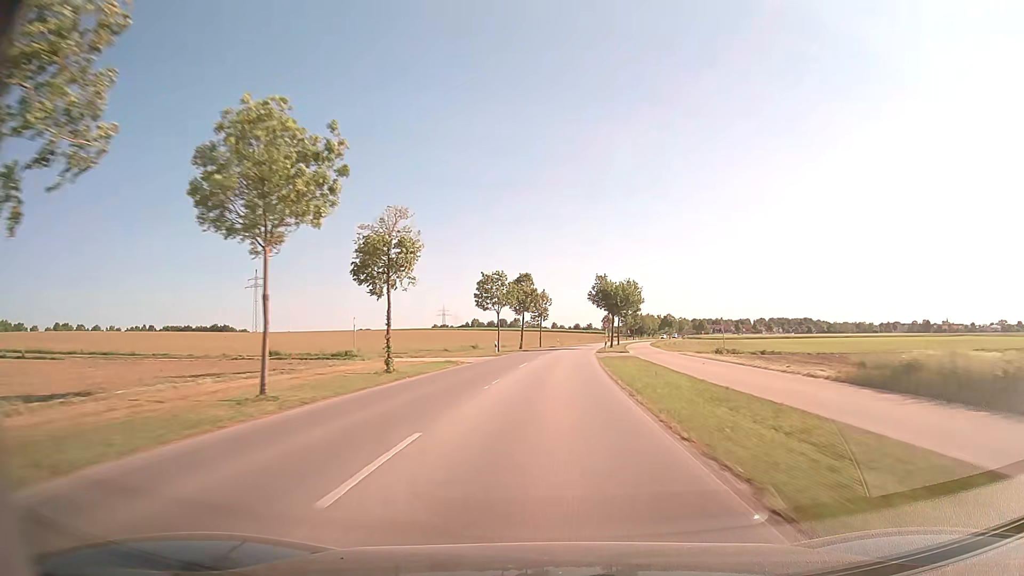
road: tertiary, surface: asphalt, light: Day
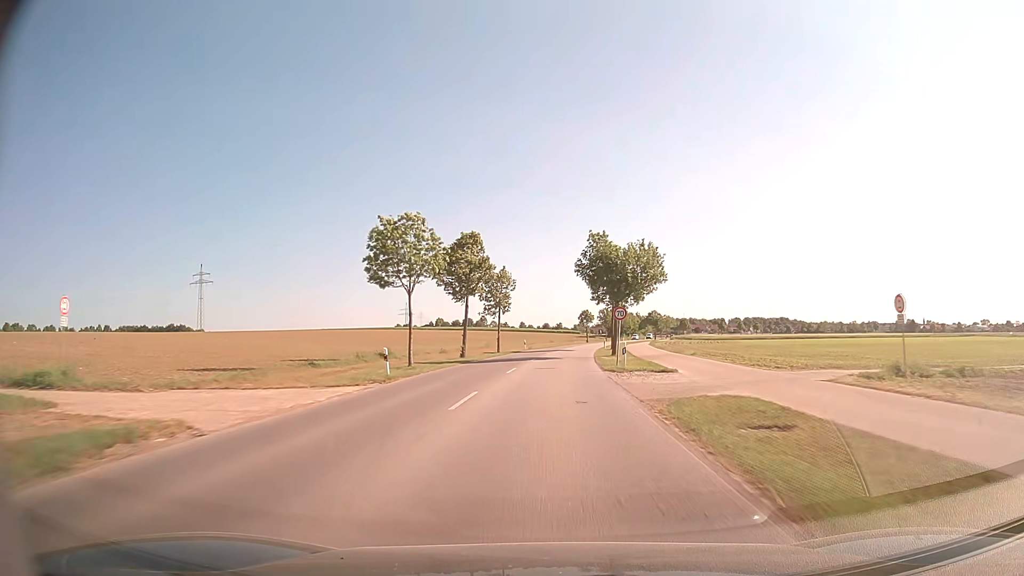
(+0.6, +28.9) m; +2°
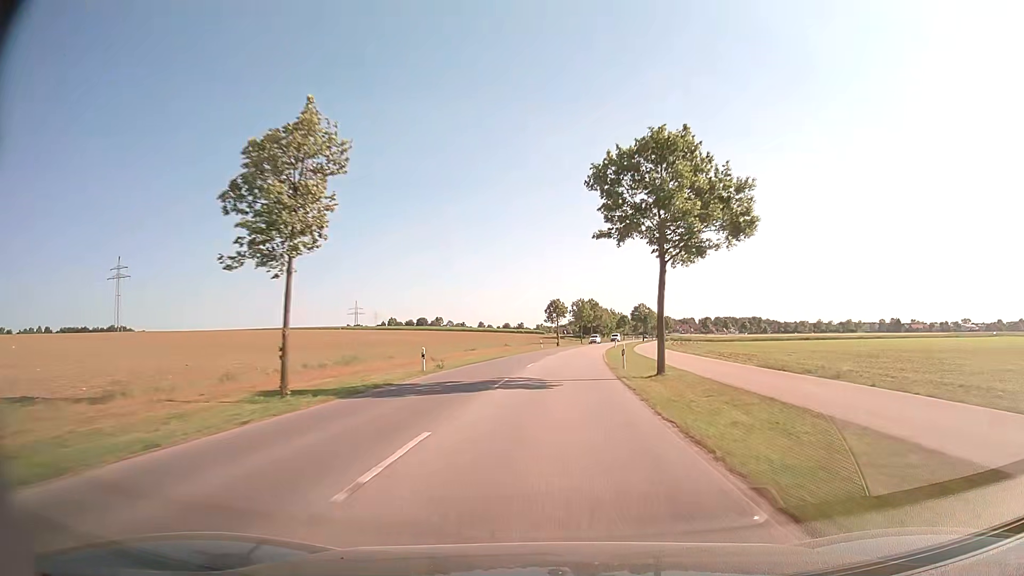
(+1.5, +42.5) m; +3°
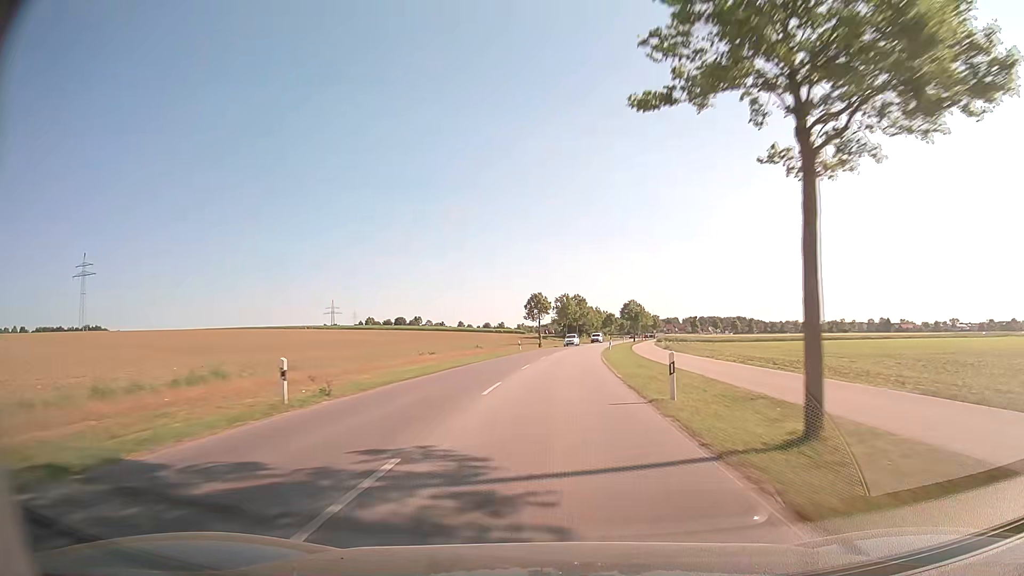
(+0.2, +14.0) m; +2°
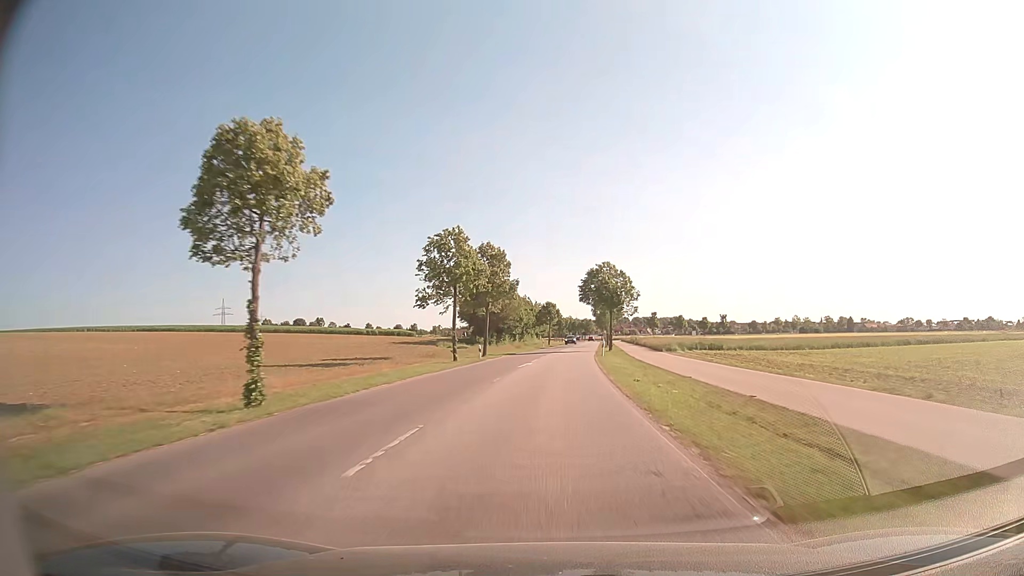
(+4.2, +68.5) m; +6°
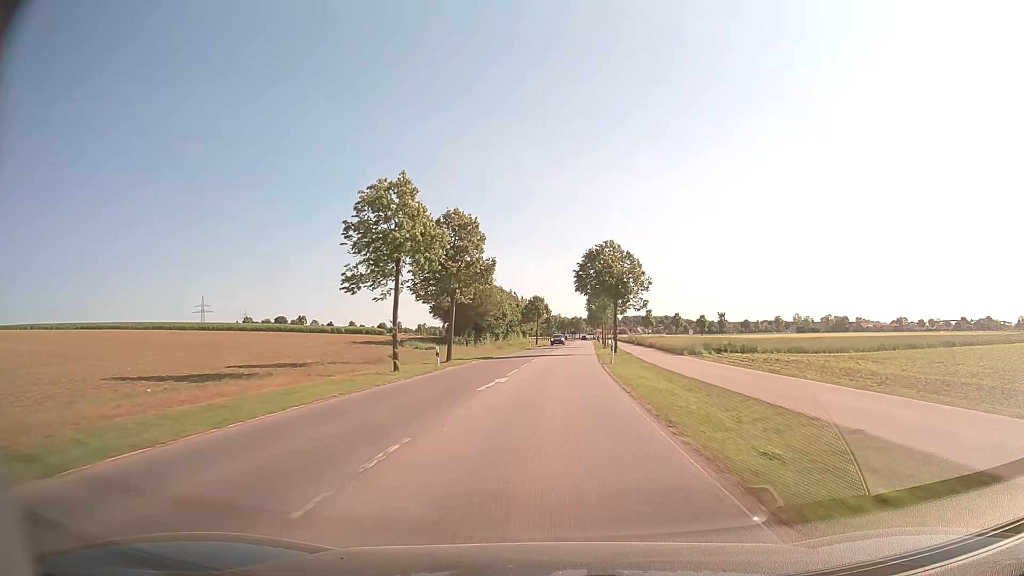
(+0.1, +13.5) m; +1°
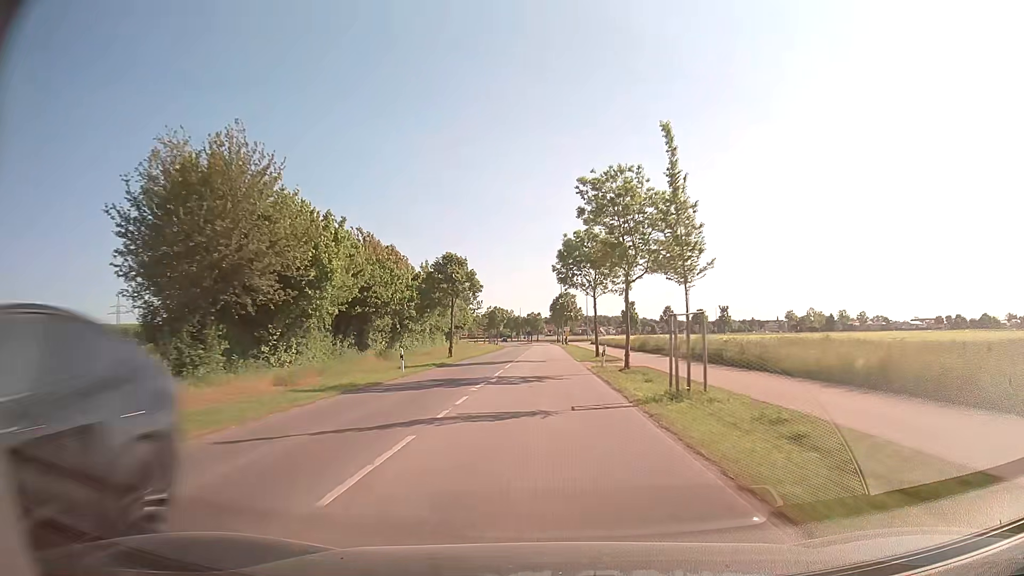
(+2.2, +53.4) m; +4°
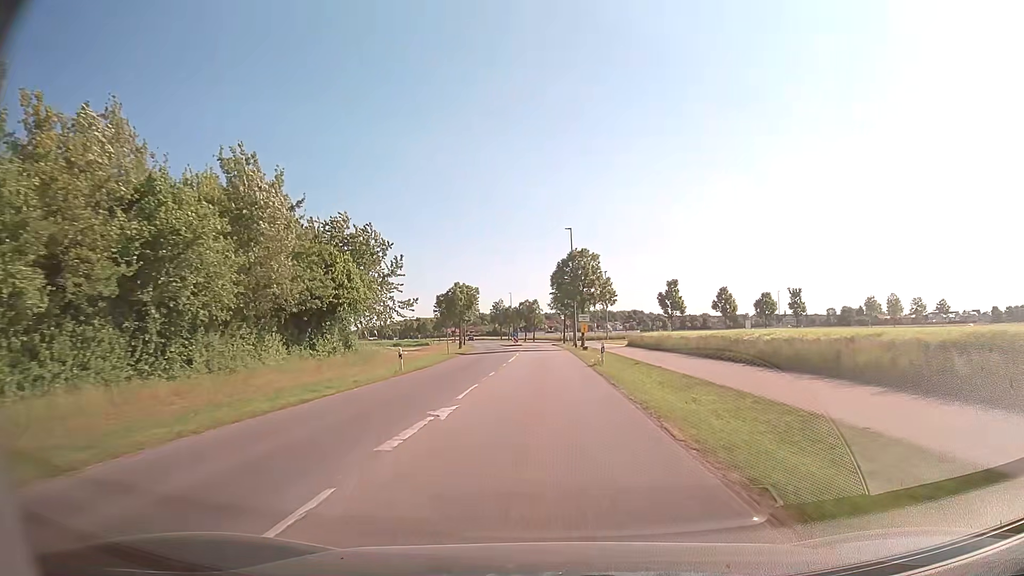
(-0.1, +51.1) m; 0°
(0, +10) (0, +20) (0, +30) (0, +40) (-1, +50) (-1, +60) (-1, +70) (-1, +80) (-2, +90) (-3, +100) m
